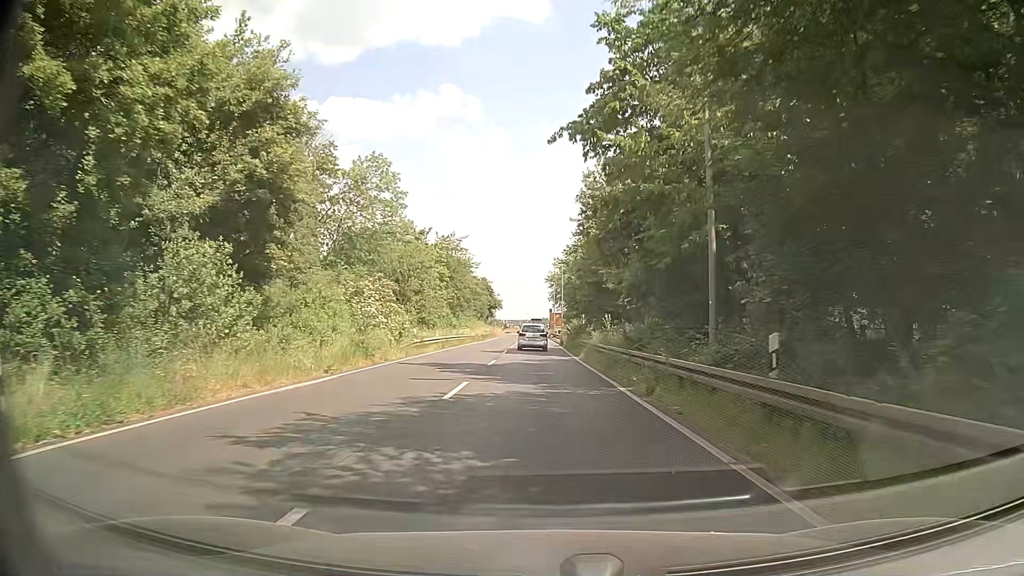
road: primary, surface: asphalt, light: Day
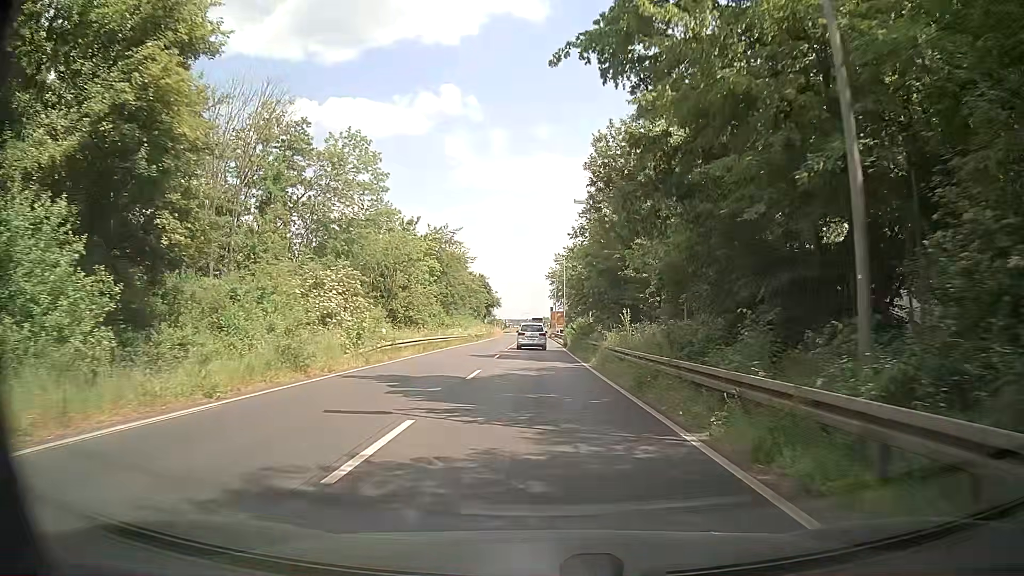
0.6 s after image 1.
(0.0, +7.2) m; -1°
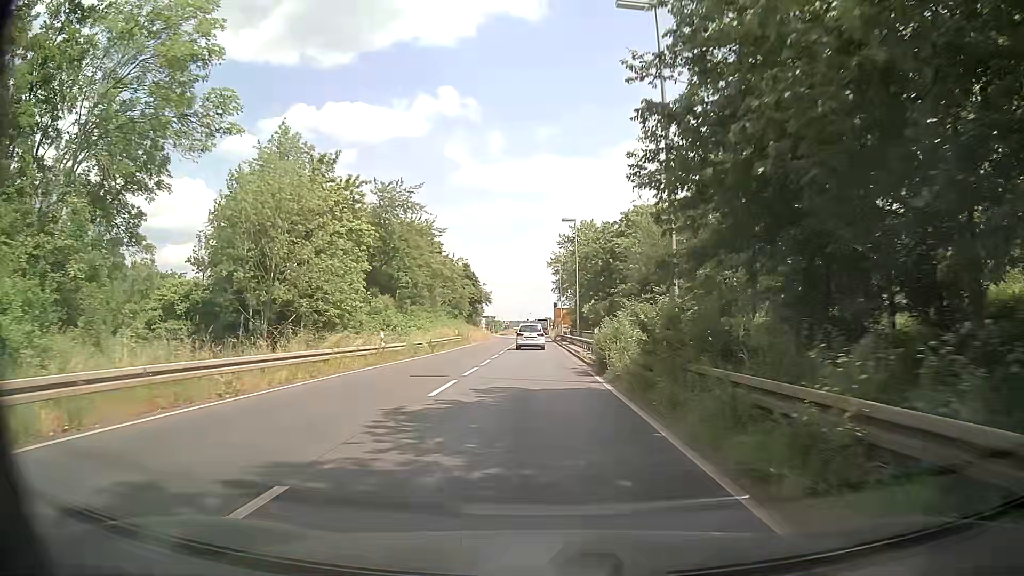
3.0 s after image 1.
(+0.4, +28.4) m; +1°
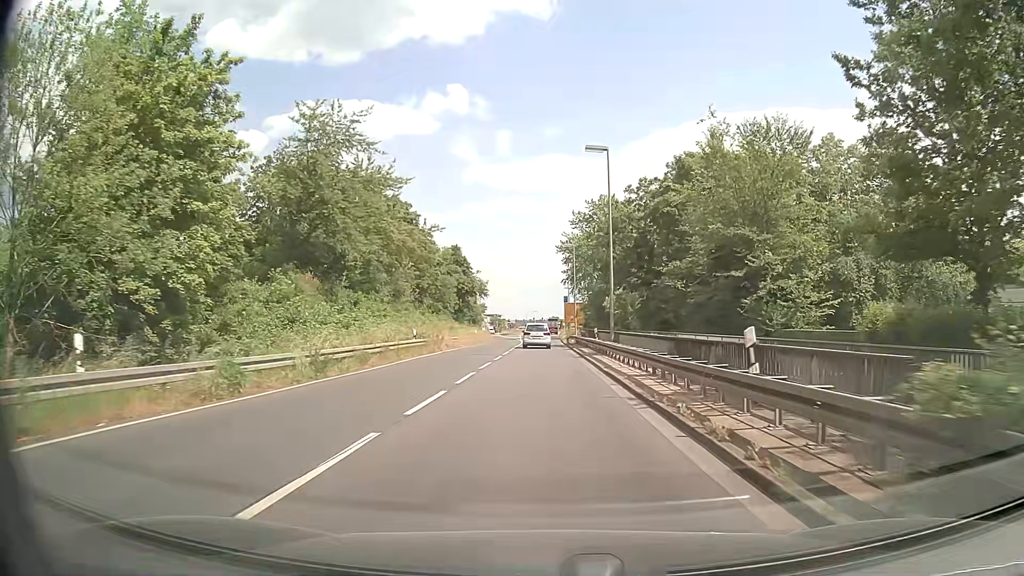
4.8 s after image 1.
(-0.4, +21.0) m; -1°
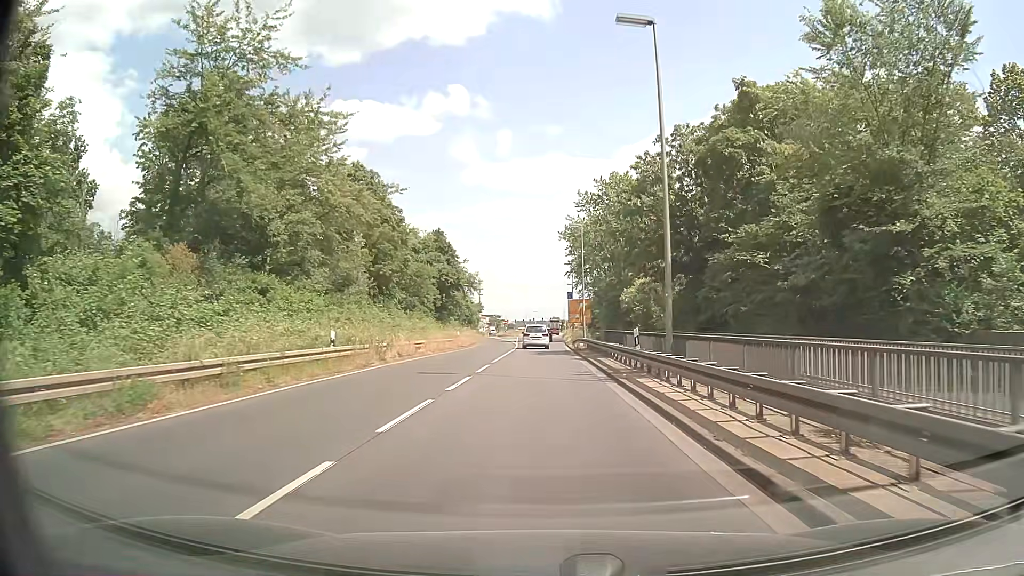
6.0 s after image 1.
(0.0, +14.0) m; 0°
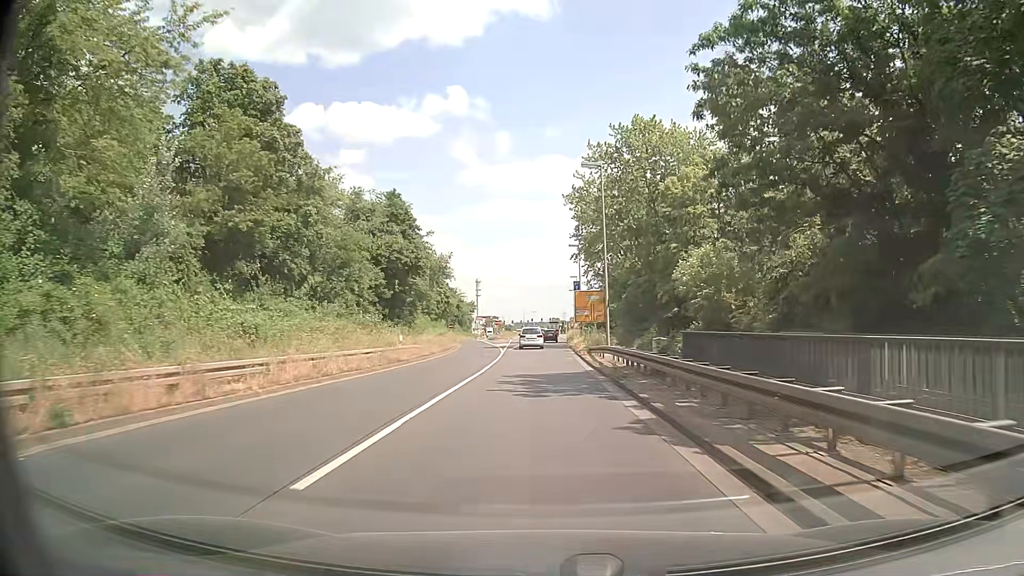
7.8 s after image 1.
(+0.1, +21.3) m; +1°
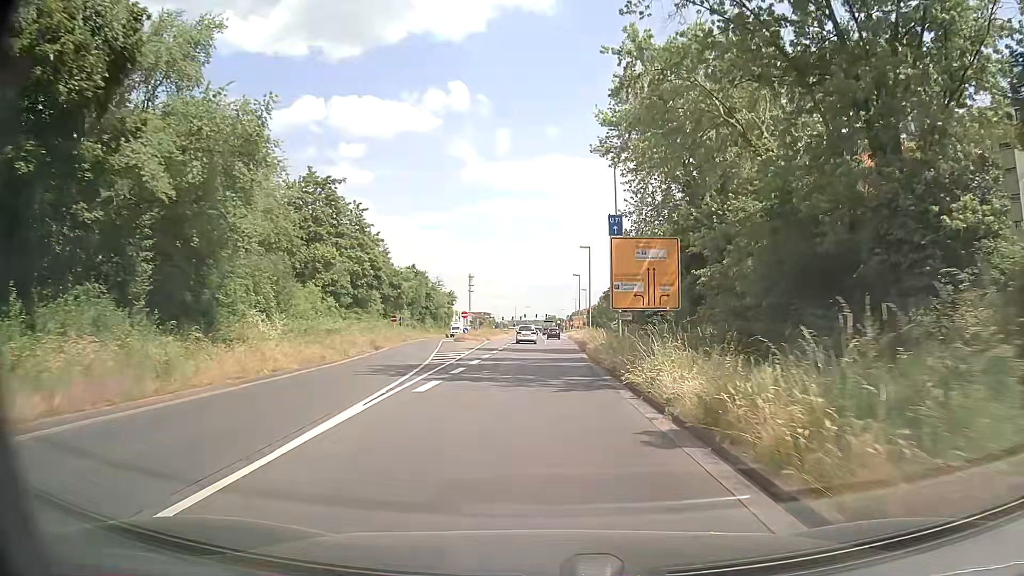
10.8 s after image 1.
(-0.2, +37.5) m; 0°
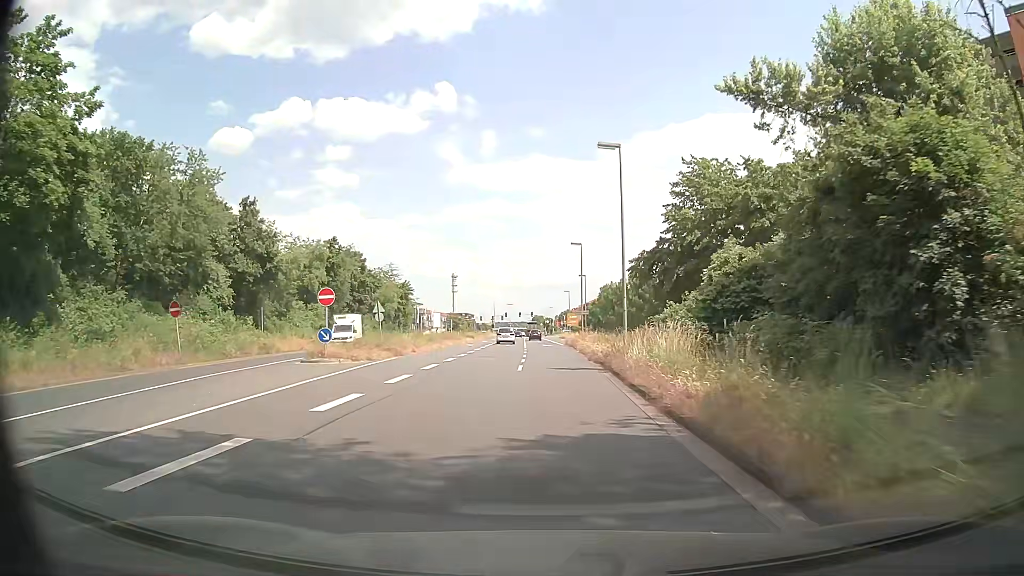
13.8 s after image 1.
(+0.2, +39.8) m; +1°
(0, +10) (-1, +20) (-2, +30) (-4, +40) (-5, +50) (-6, +60) (-7, +70) (-7, +80) (-8, +90) (-8, +100) m
